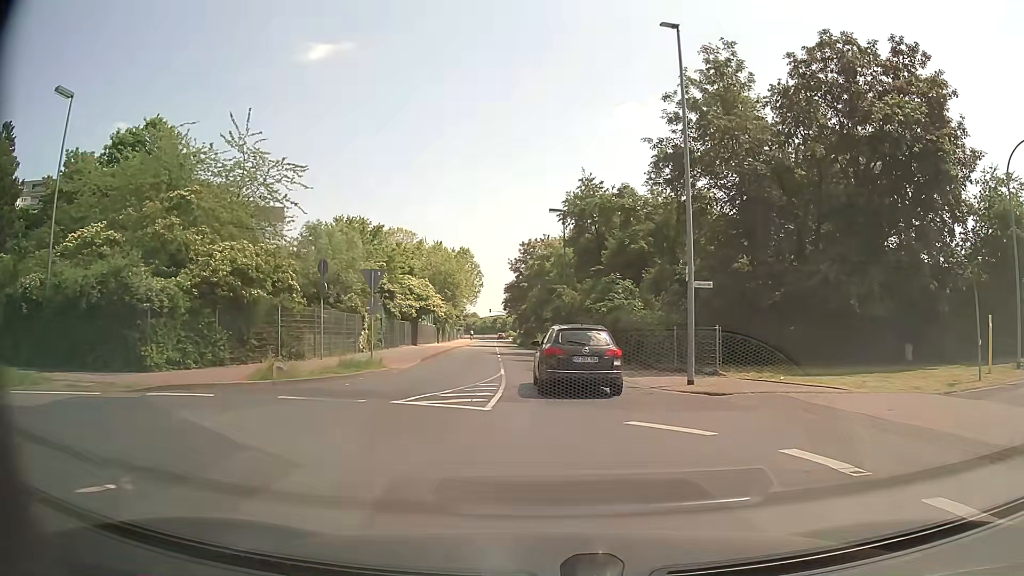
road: unclassified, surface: asphalt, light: Day
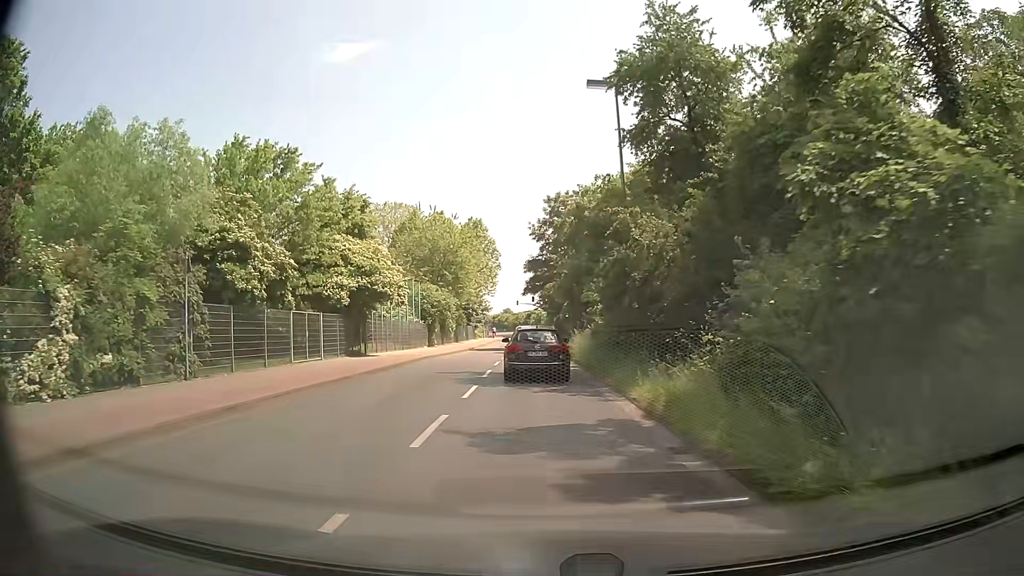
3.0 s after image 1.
(+0.2, +25.1) m; -2°
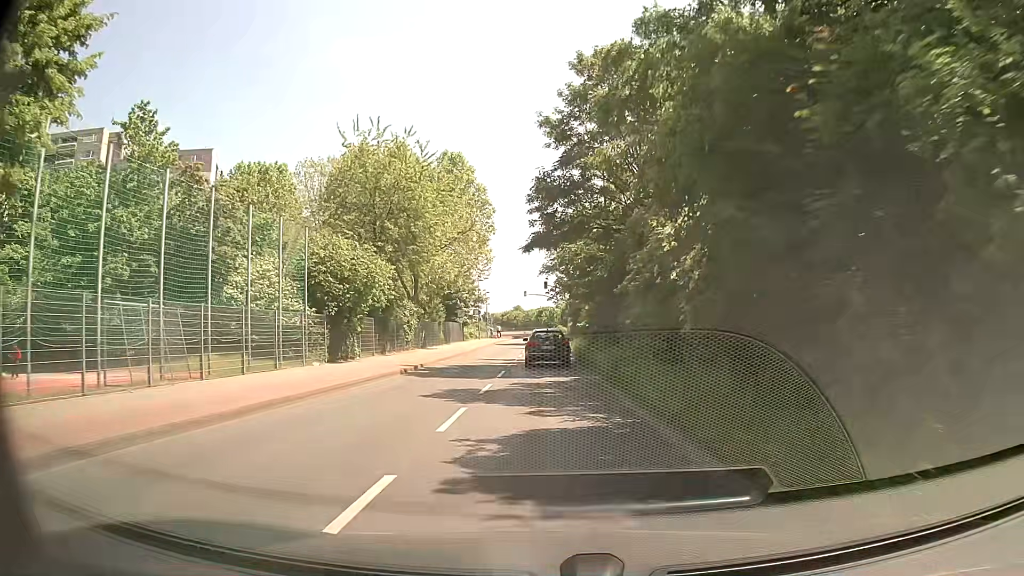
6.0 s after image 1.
(-0.7, +28.7) m; -2°
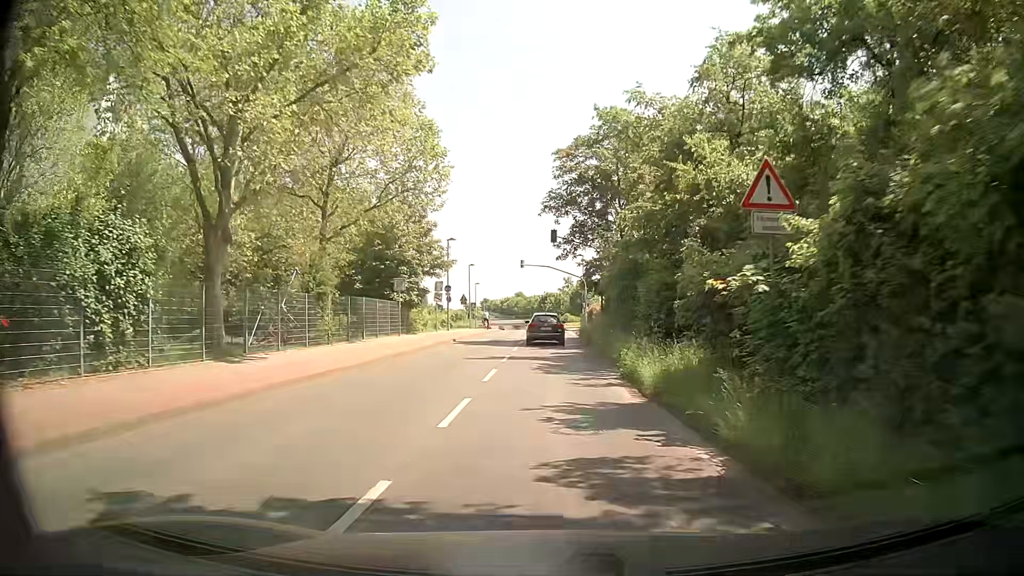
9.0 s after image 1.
(0.0, +30.6) m; 0°
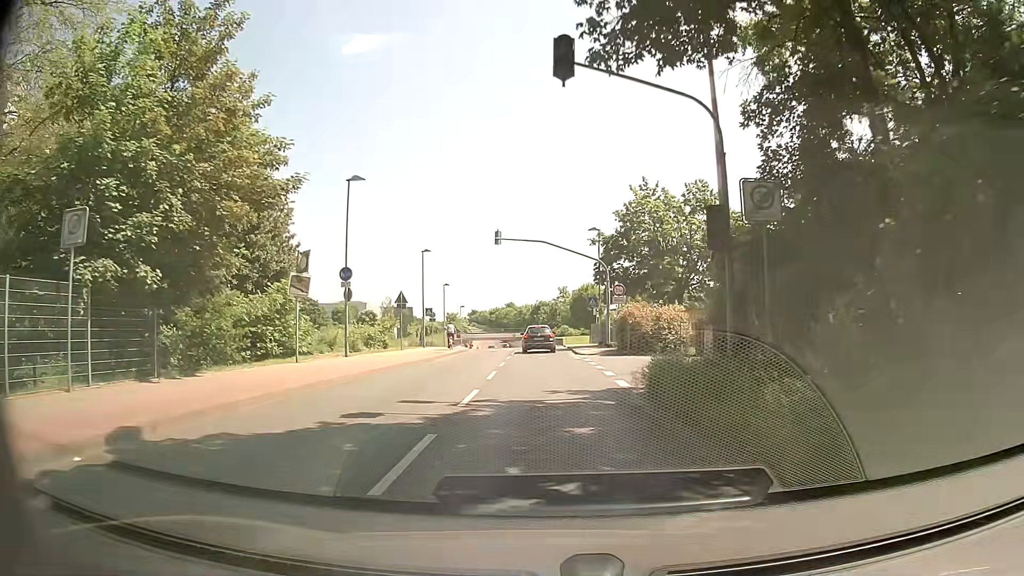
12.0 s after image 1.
(-0.1, +27.3) m; 0°
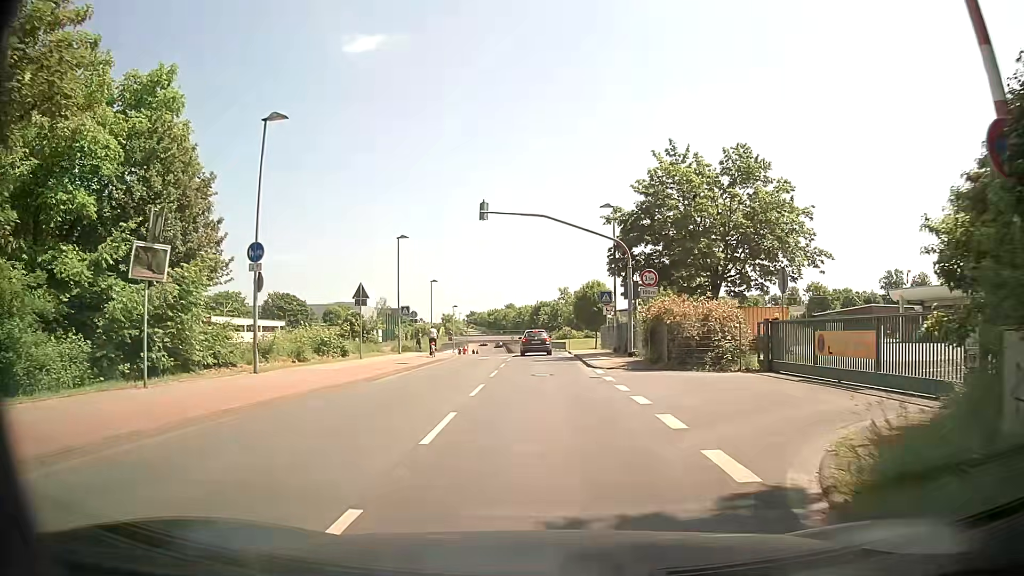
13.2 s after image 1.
(0.0, +9.2) m; -1°
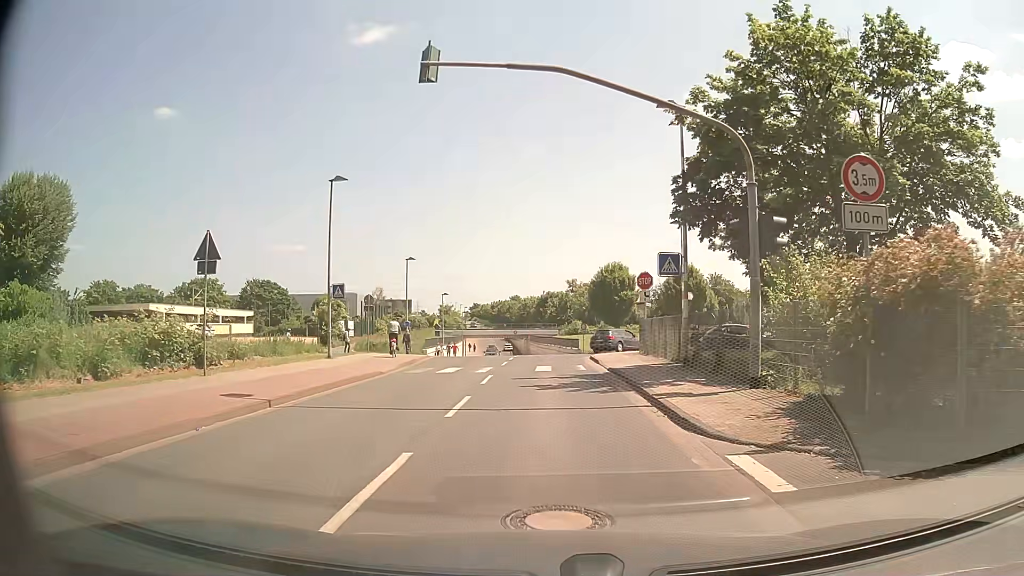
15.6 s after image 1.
(+0.2, +15.7) m; +1°
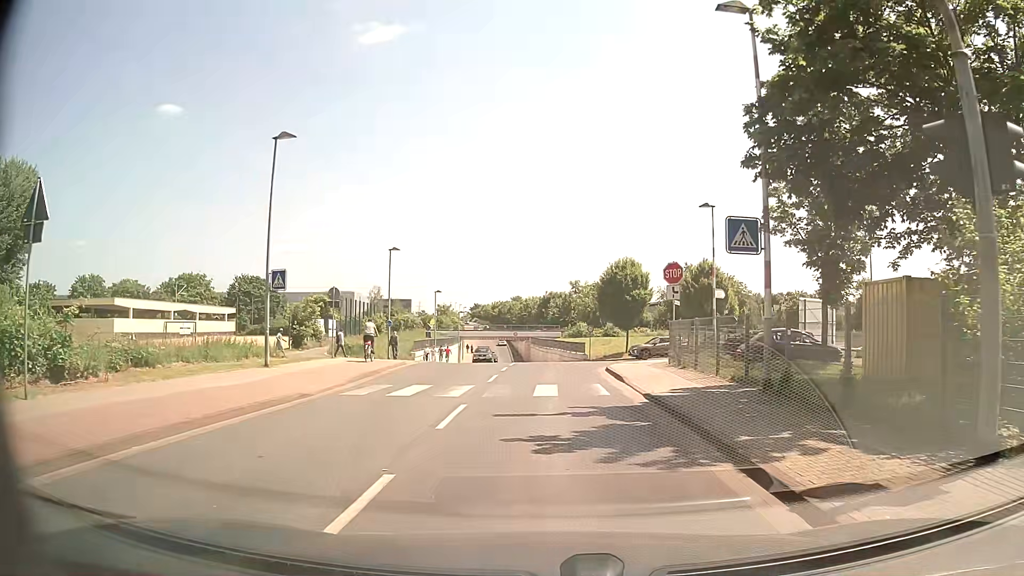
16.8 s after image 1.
(-0.1, +6.9) m; -1°
(0, +10) (0, +20) (0, +30) (0, +40) (0, +50) (-1, +60) (-1, +70) (-2, +80) (-3, +90) (-4, +100) m
